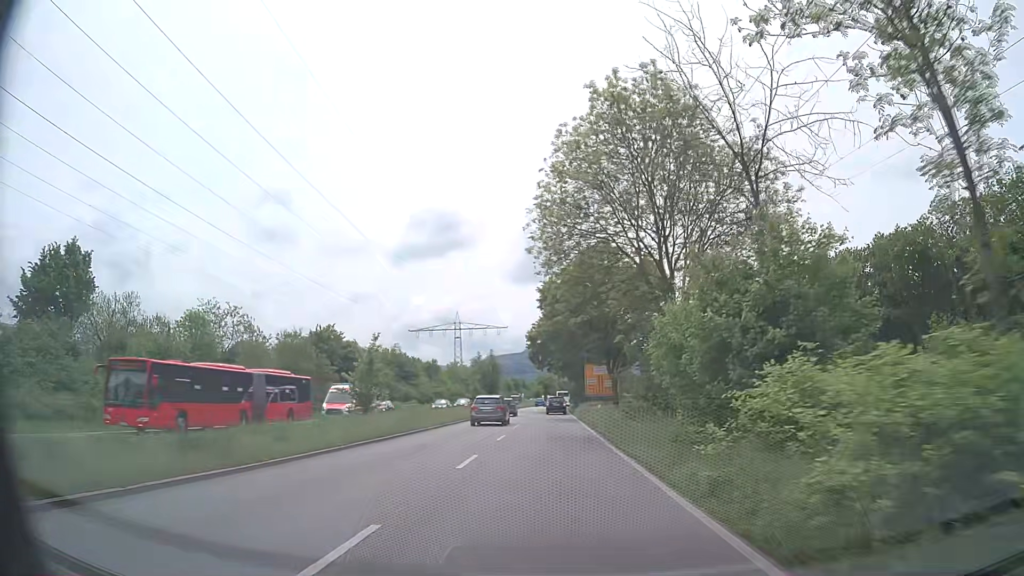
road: primary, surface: asphalt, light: Day
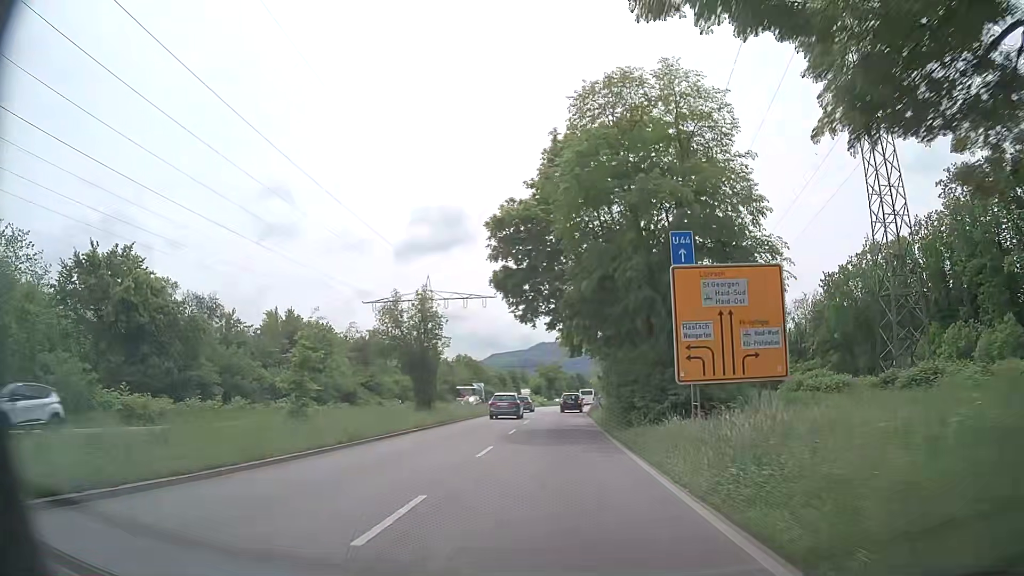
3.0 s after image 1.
(-0.4, +43.5) m; -1°
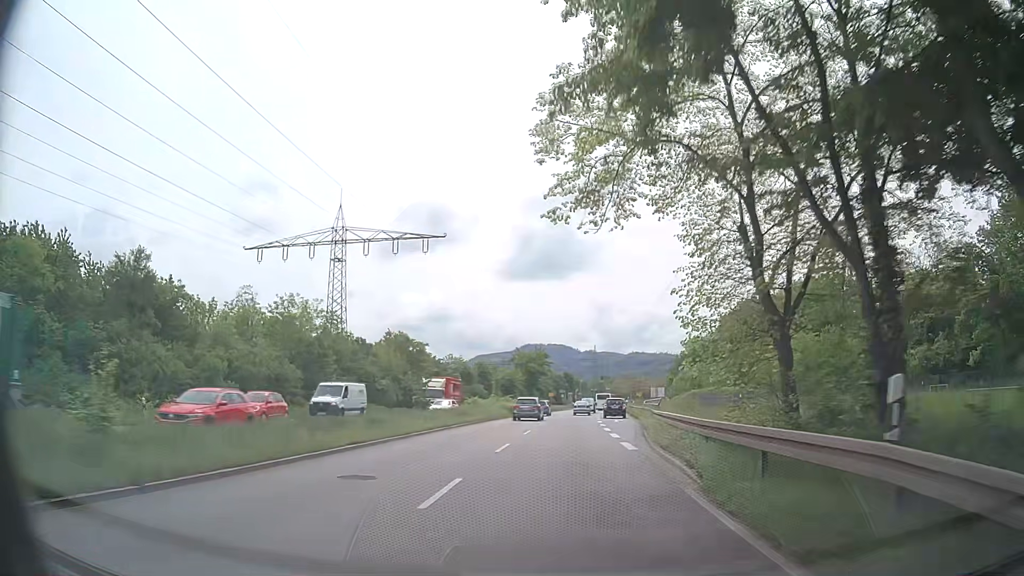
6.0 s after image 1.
(0.0, +43.6) m; +1°
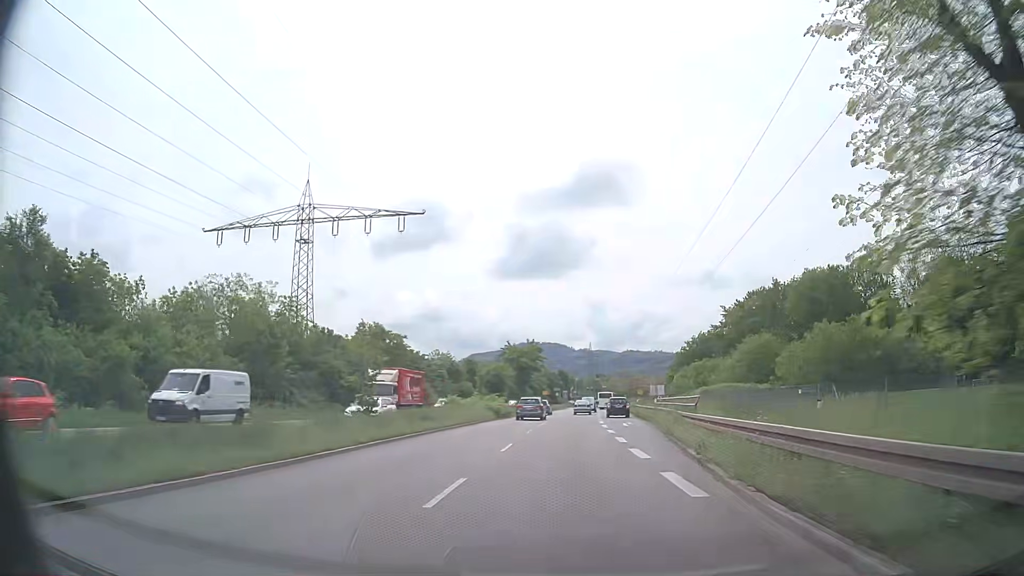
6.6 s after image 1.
(+0.1, +8.7) m; 0°
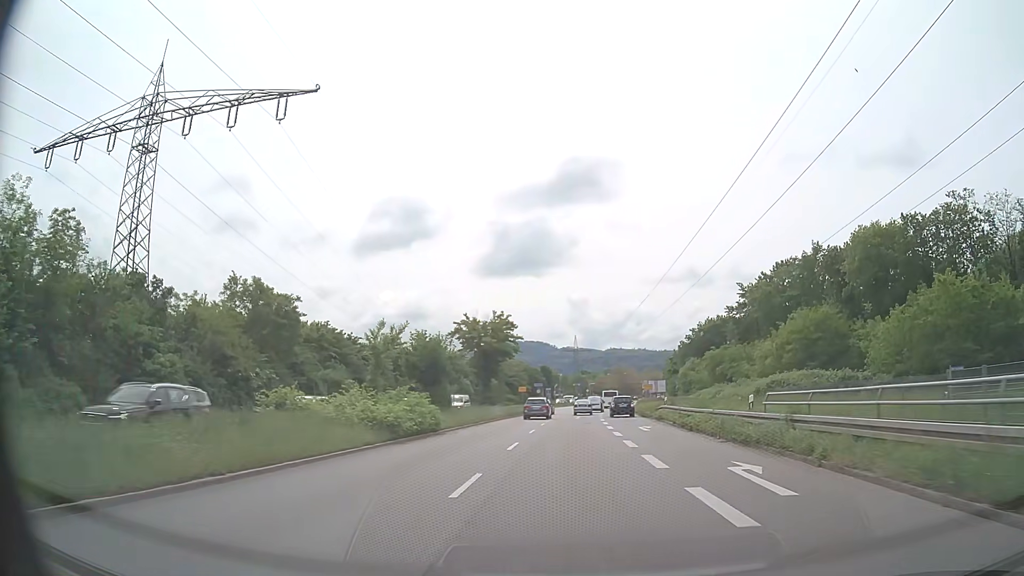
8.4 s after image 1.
(+0.6, +26.1) m; +2°
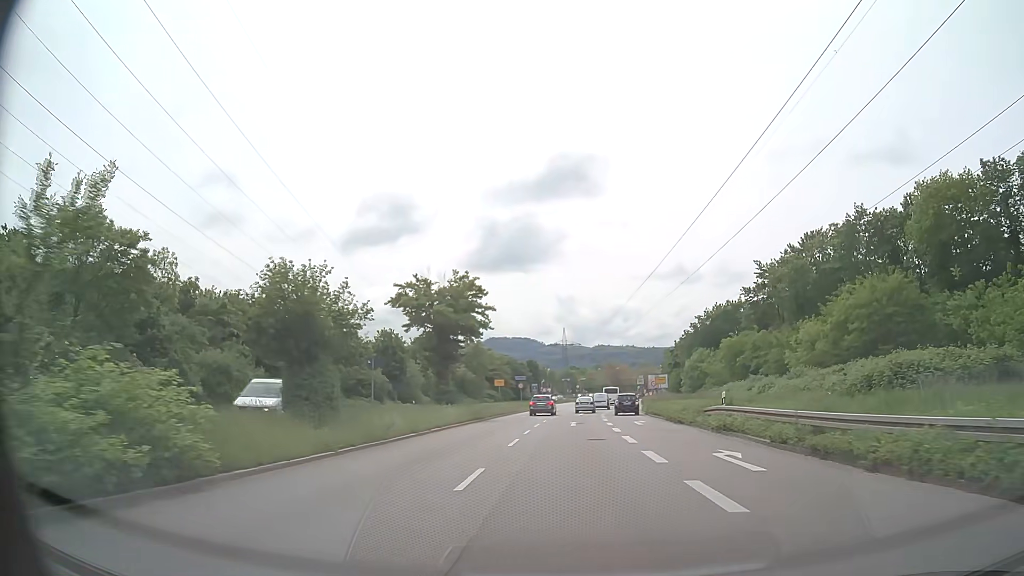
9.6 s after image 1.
(+0.2, +17.5) m; +1°
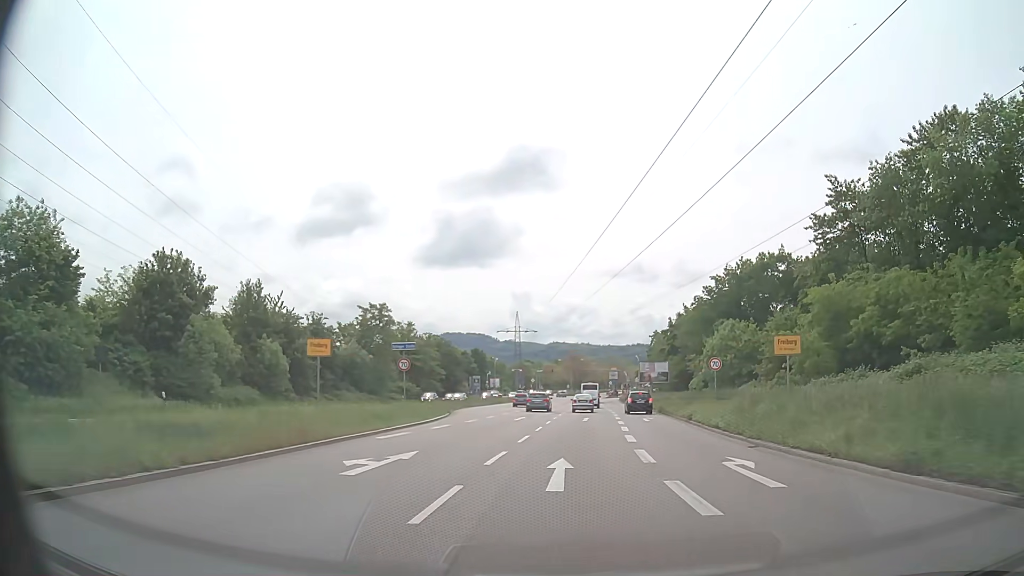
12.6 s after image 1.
(+1.1, +42.0) m; +4°
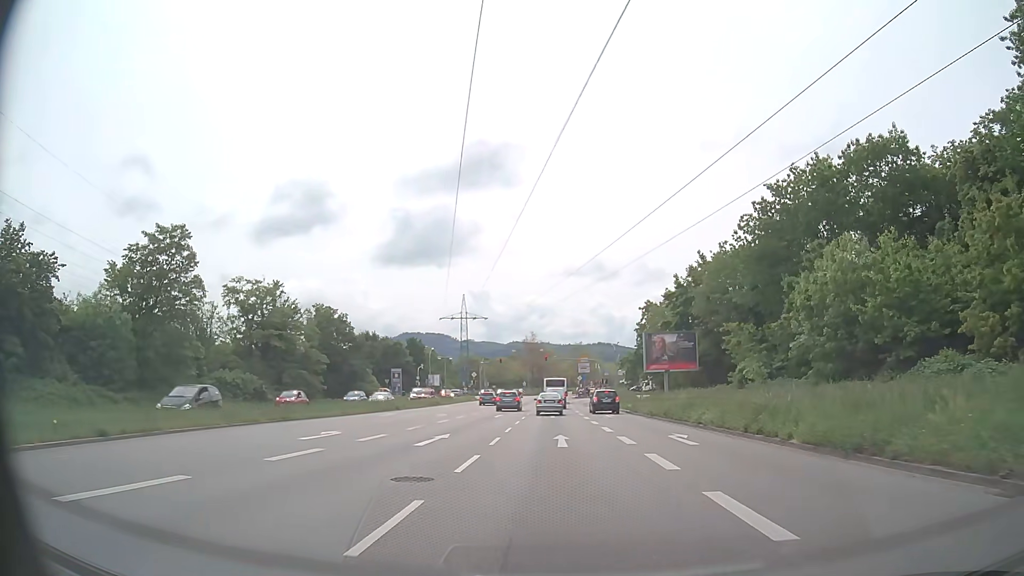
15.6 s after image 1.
(+1.4, +37.8) m; +3°
